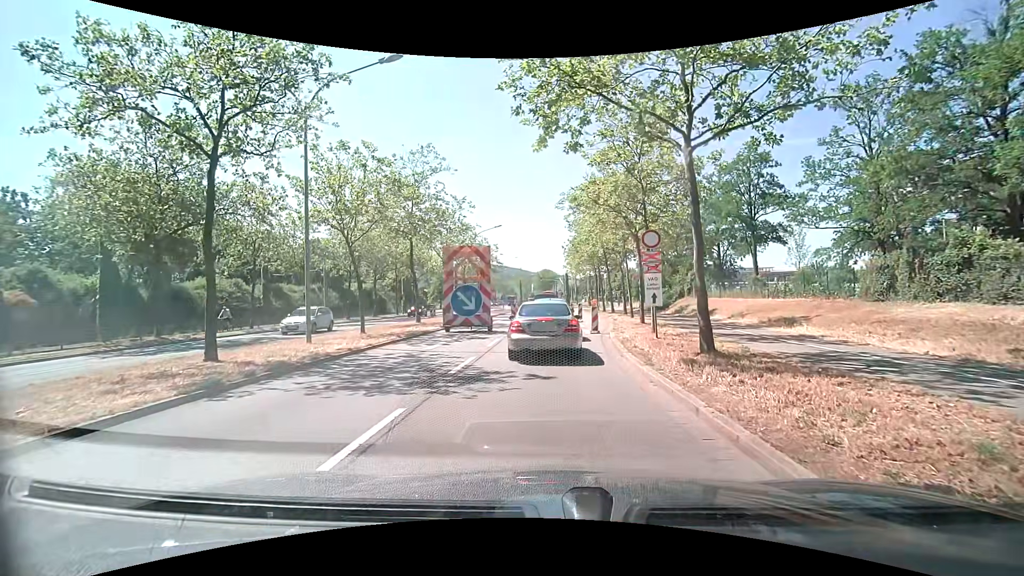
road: primary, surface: asphalt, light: Day
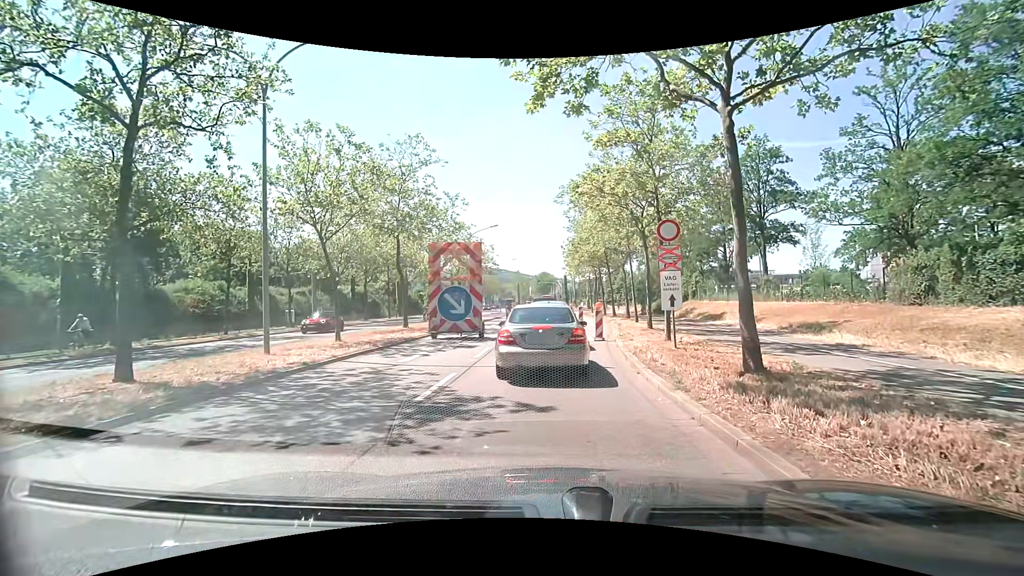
(0.0, +2.3) m; 0°
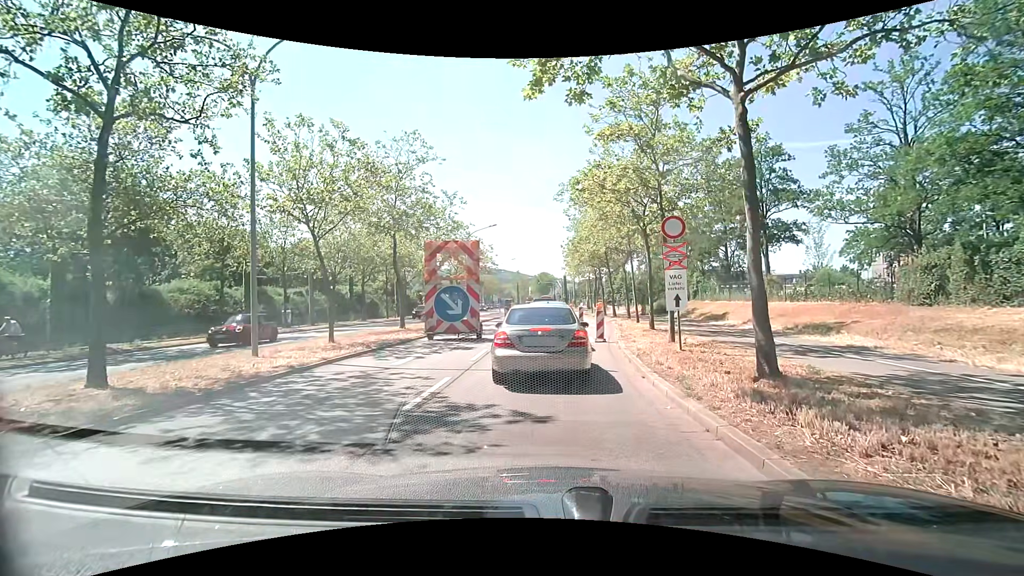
(0.0, +0.5) m; 0°
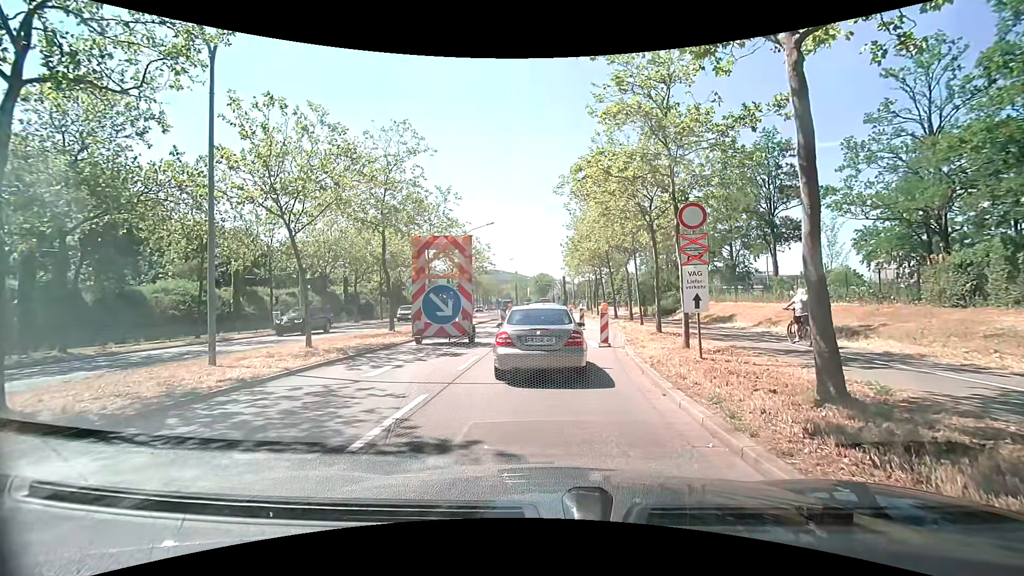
(0.0, +1.7) m; 0°
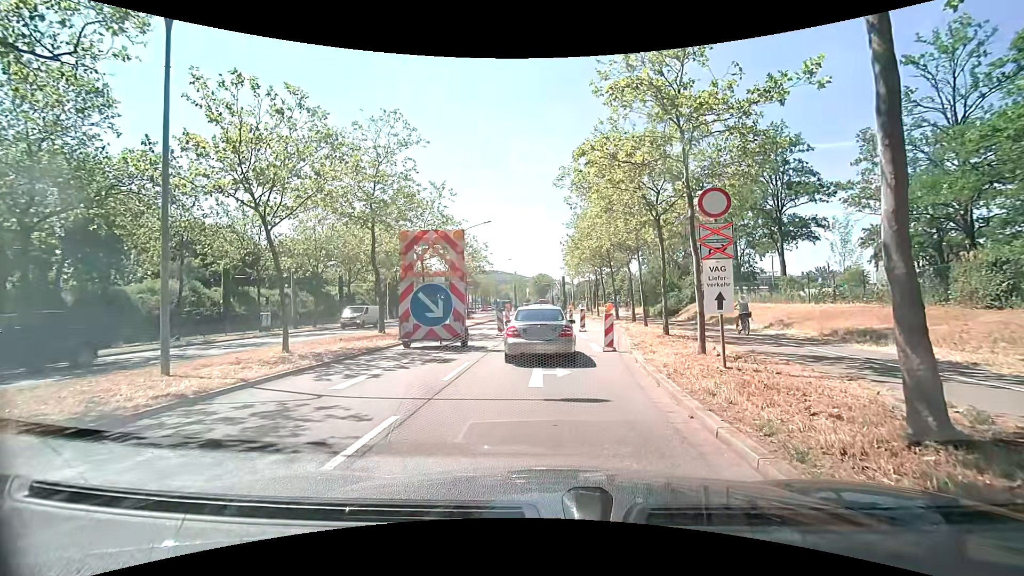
(0.0, +1.6) m; 0°
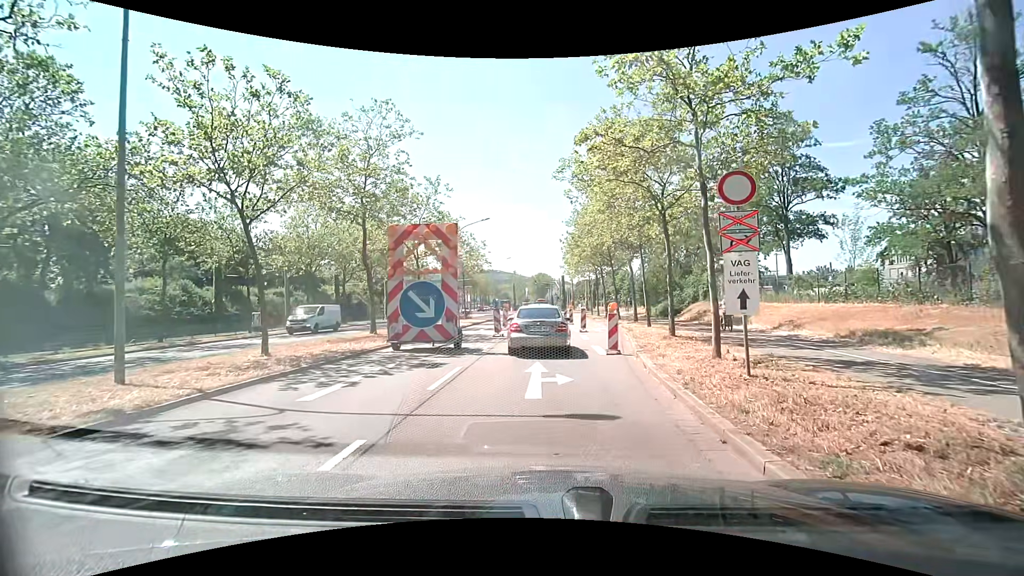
(0.0, +1.2) m; +2°
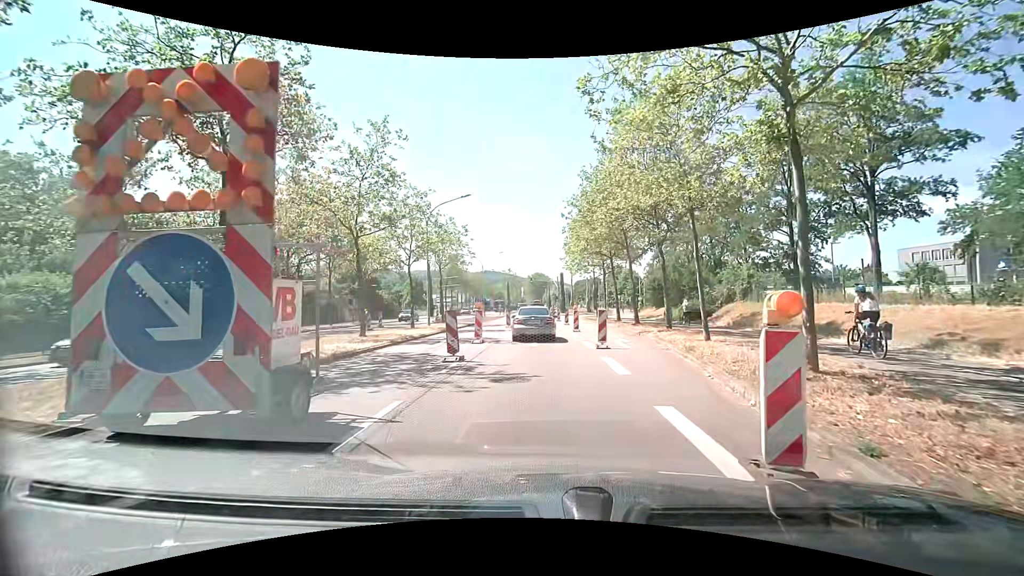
(0.0, +10.6) m; +1°
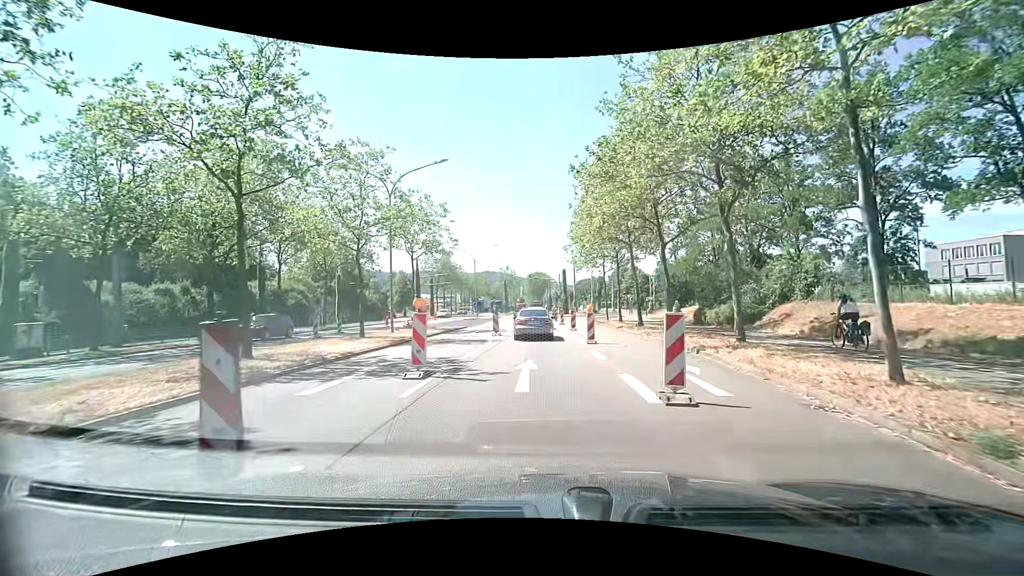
(-0.1, +9.2) m; 0°
(0, +10) (0, +20) (-1, +30) (-1, +40) (-2, +50) (-2, +60) (-2, +70) (-3, +80) (-3, +90) (-3, +100) m
